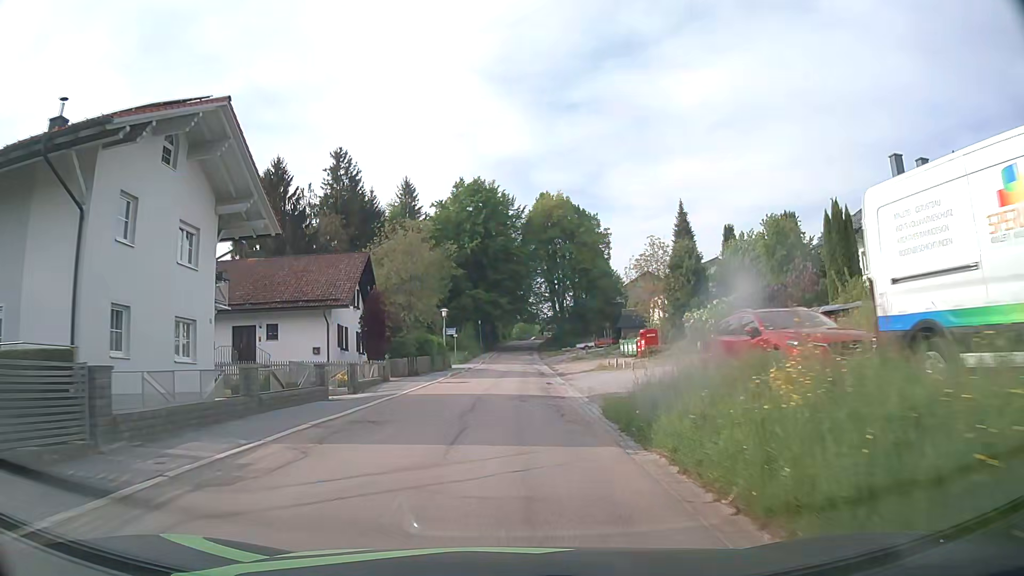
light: Day
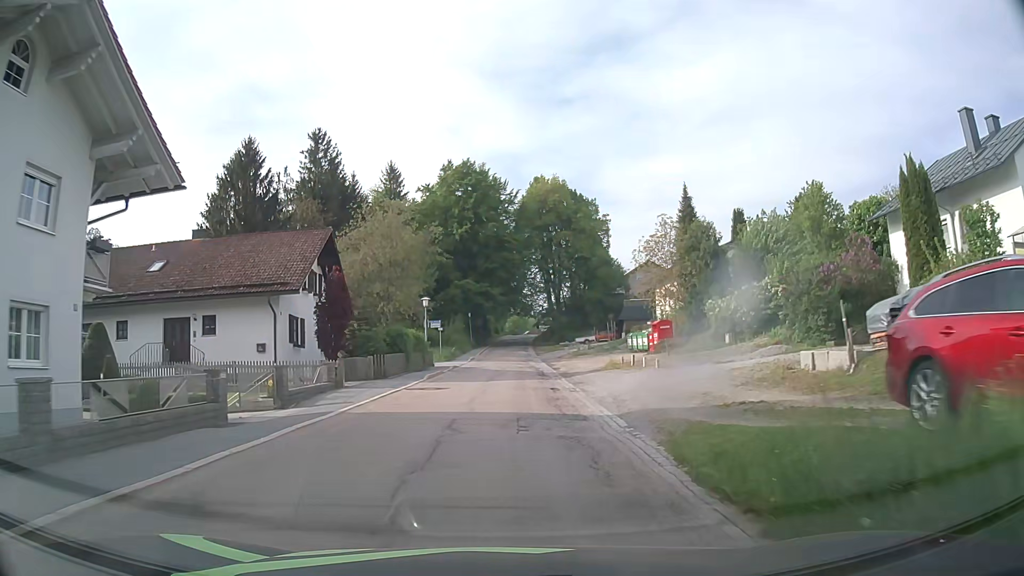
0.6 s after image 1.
(+0.1, +7.2) m; +1°
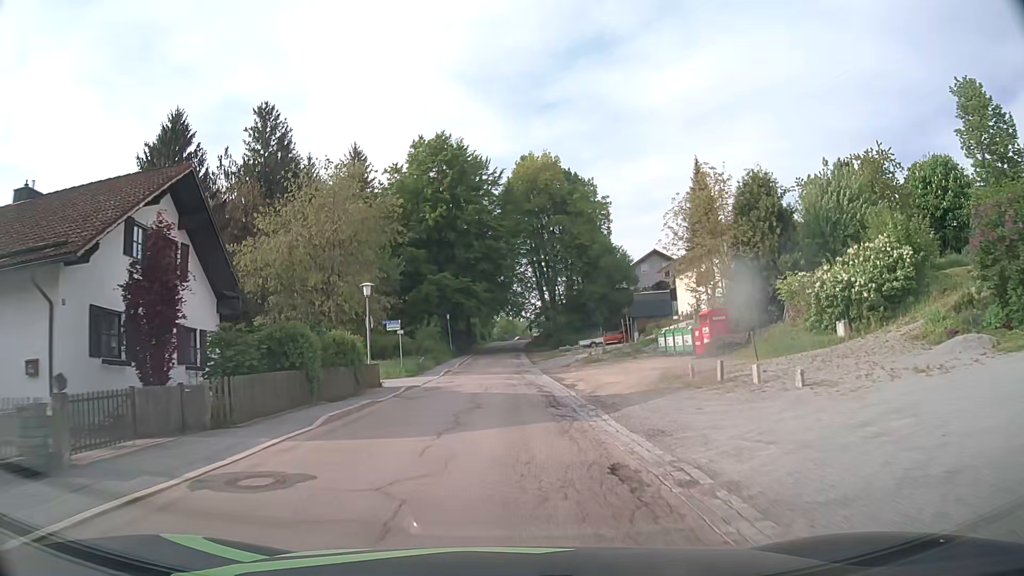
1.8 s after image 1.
(+0.1, +14.7) m; +1°
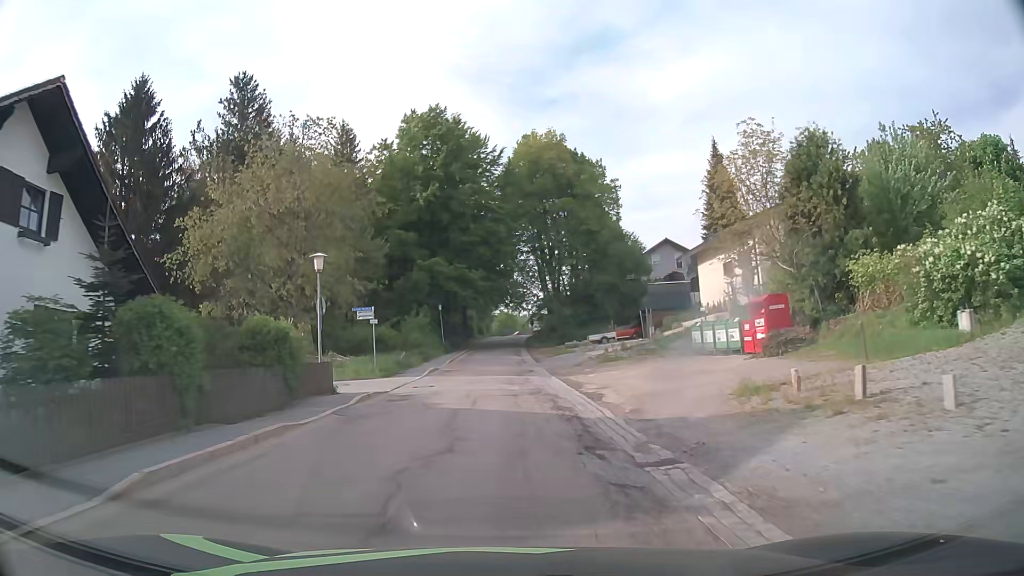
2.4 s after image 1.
(0.0, +7.4) m; 0°
